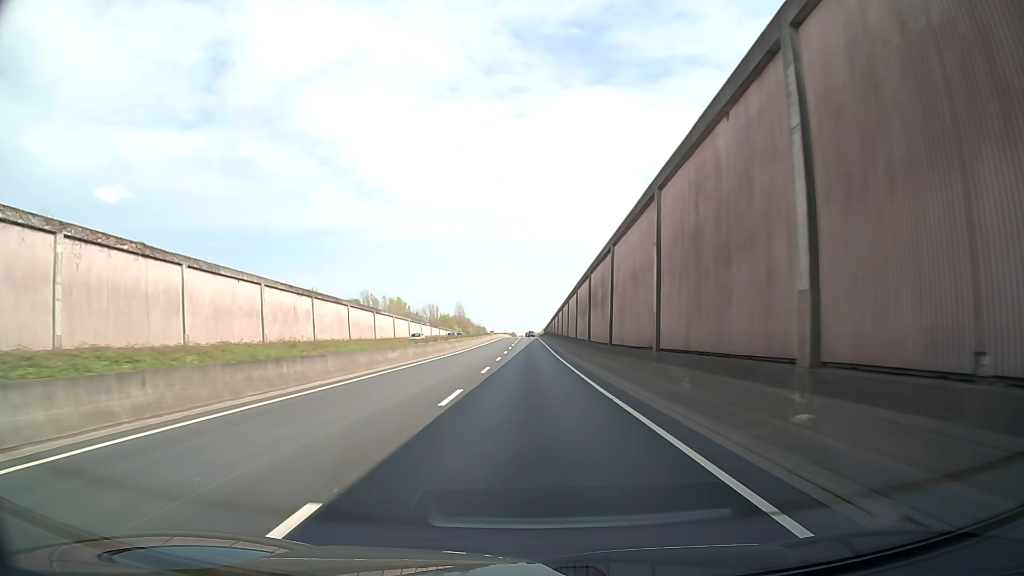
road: trunk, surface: asphalt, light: Day
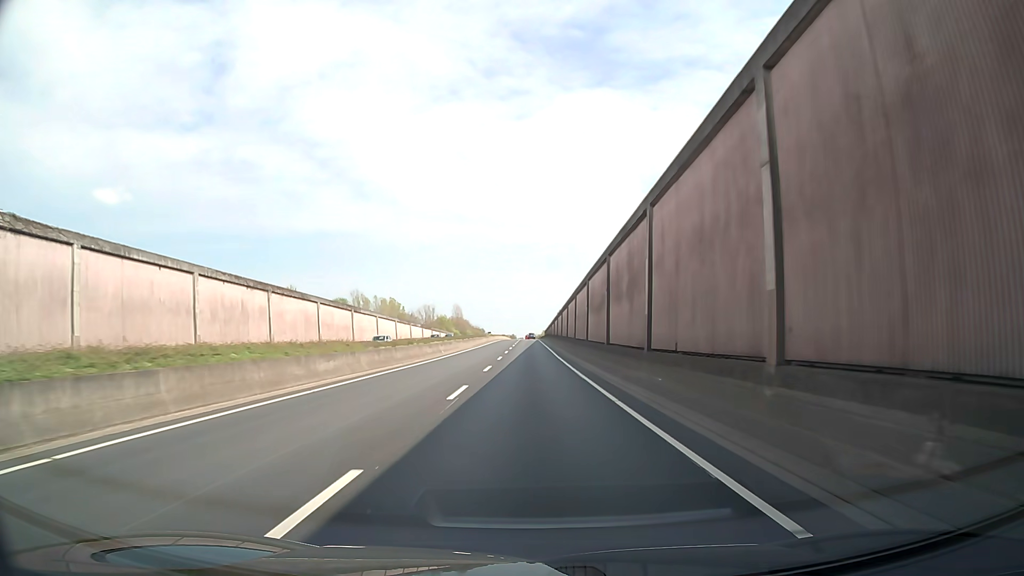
(0.0, +10.6) m; 0°
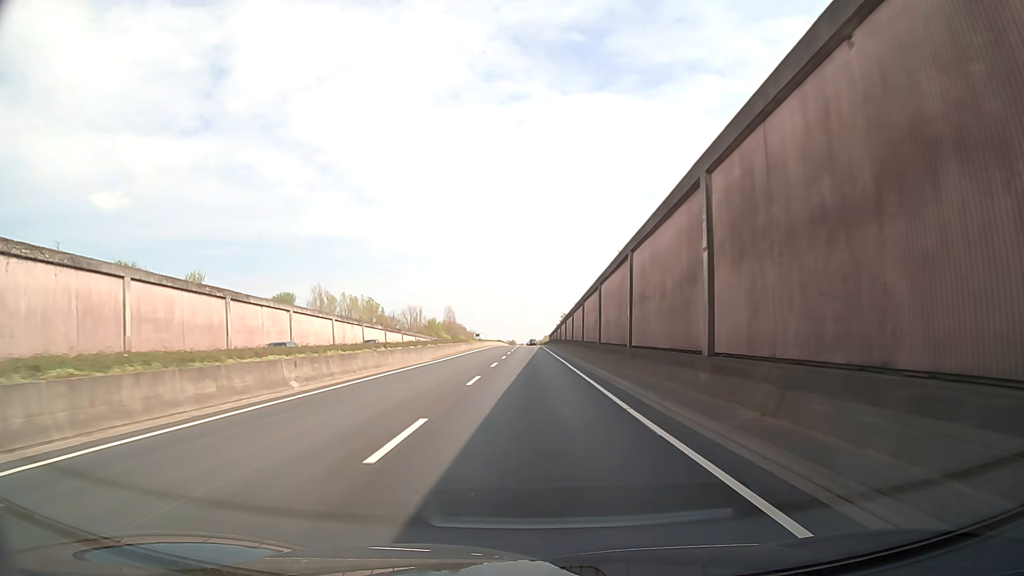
(0.0, +31.8) m; 0°
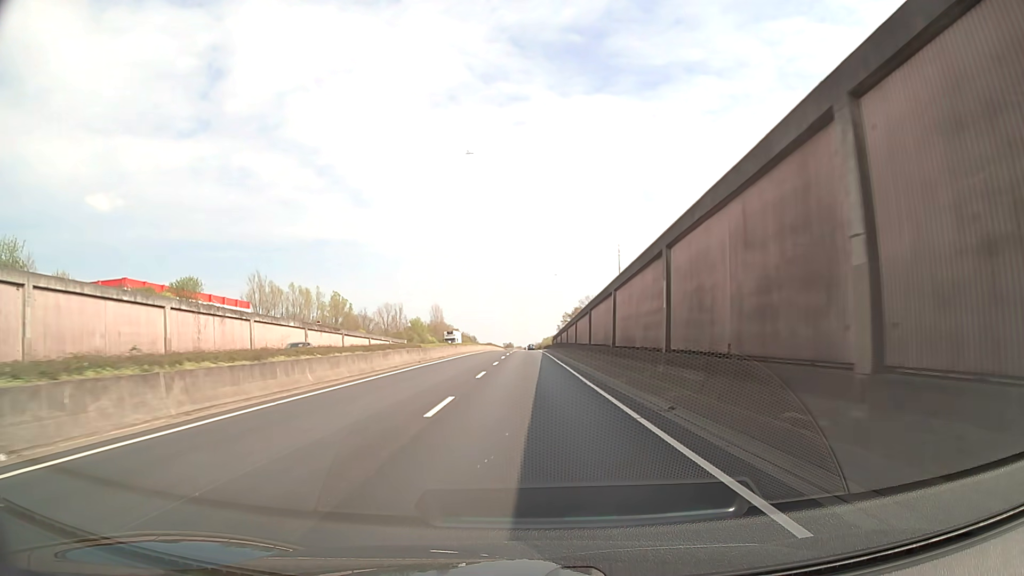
(+0.1, +31.8) m; 0°
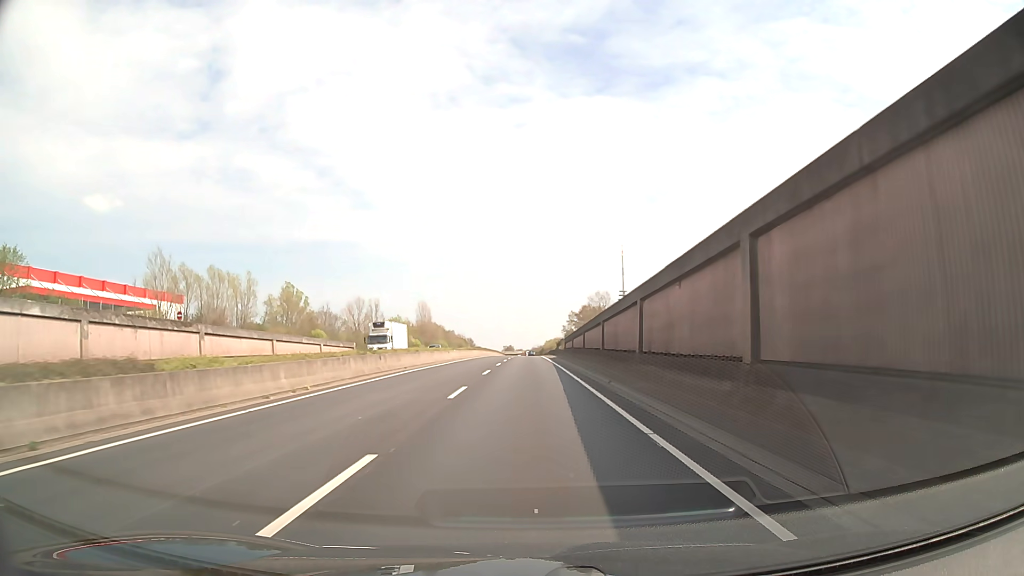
(0.0, +31.9) m; 0°
